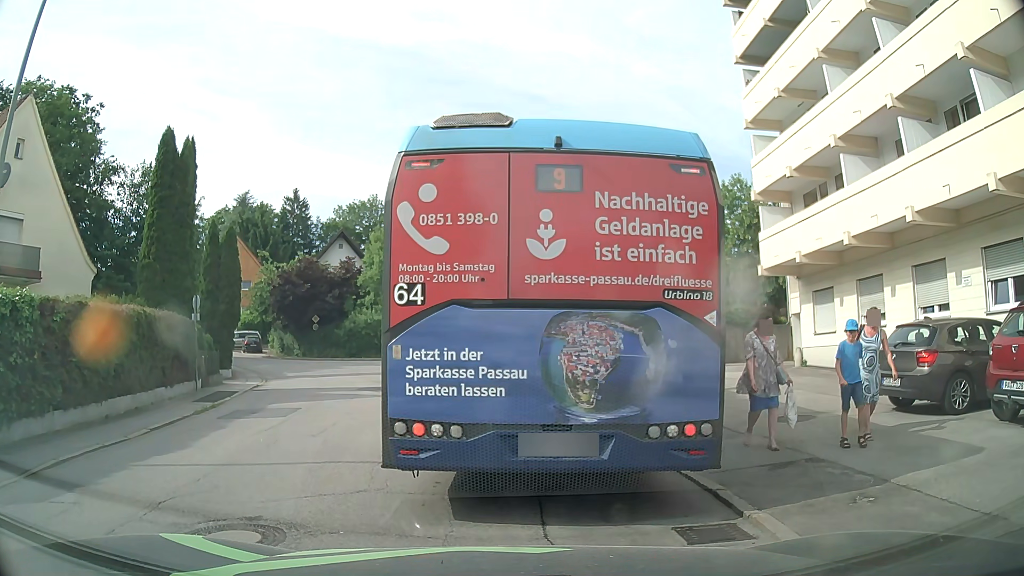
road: residential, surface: asphalt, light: Day
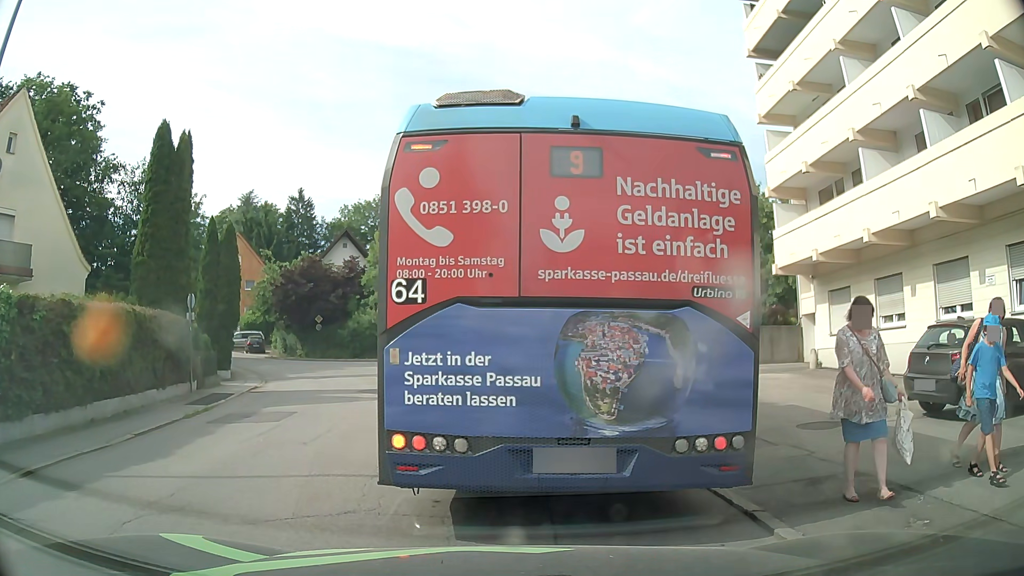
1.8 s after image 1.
(0.0, +0.8) m; 0°
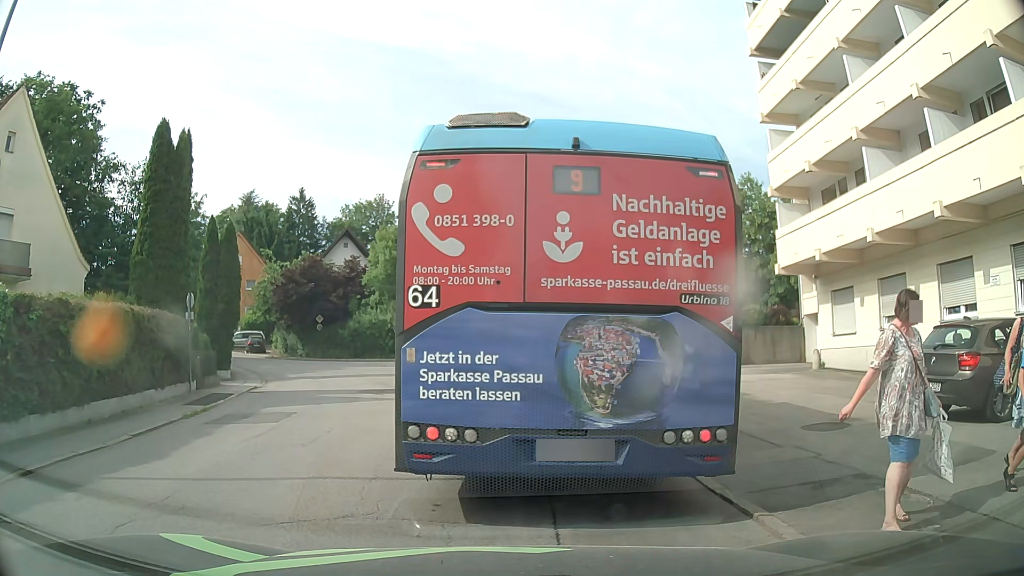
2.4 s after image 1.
(0.0, +0.1) m; 0°
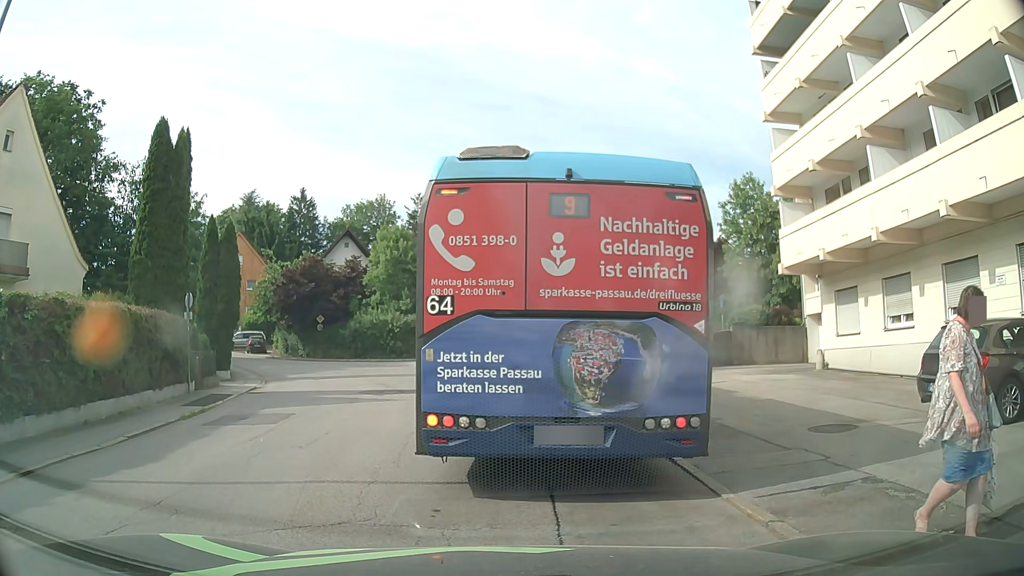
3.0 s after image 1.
(0.0, +0.2) m; 0°
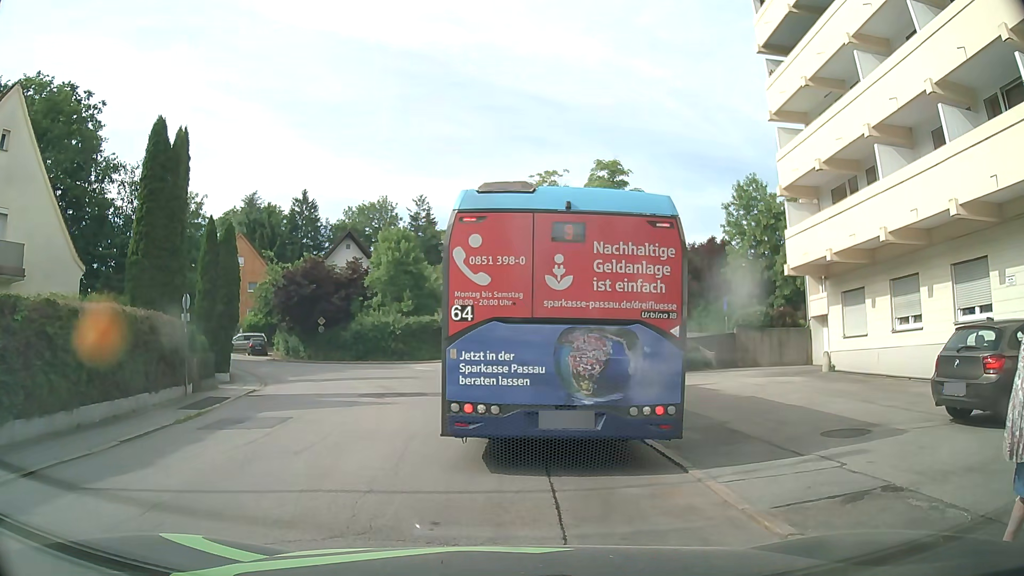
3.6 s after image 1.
(0.0, +0.4) m; 0°
